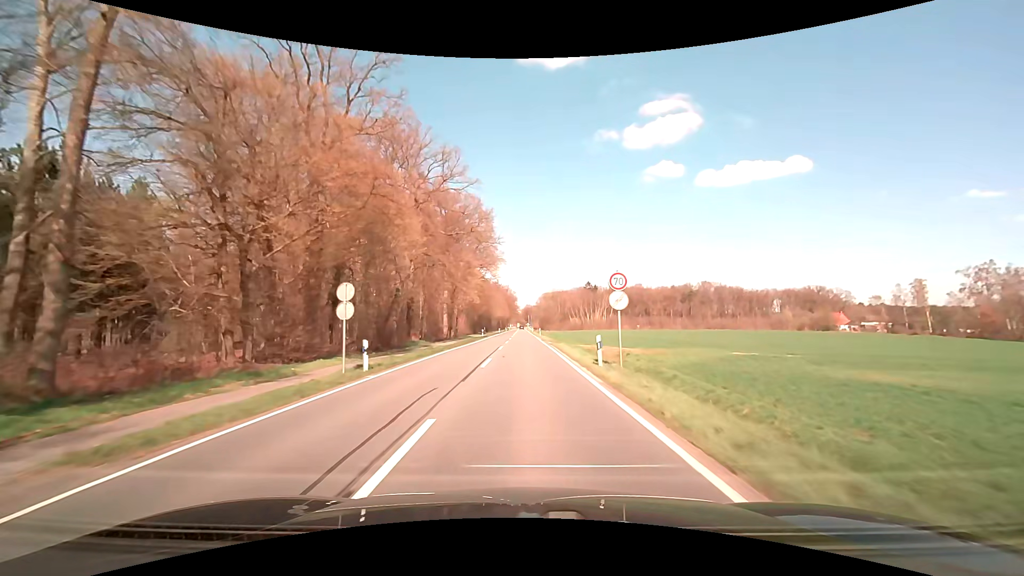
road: primary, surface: asphalt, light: Day
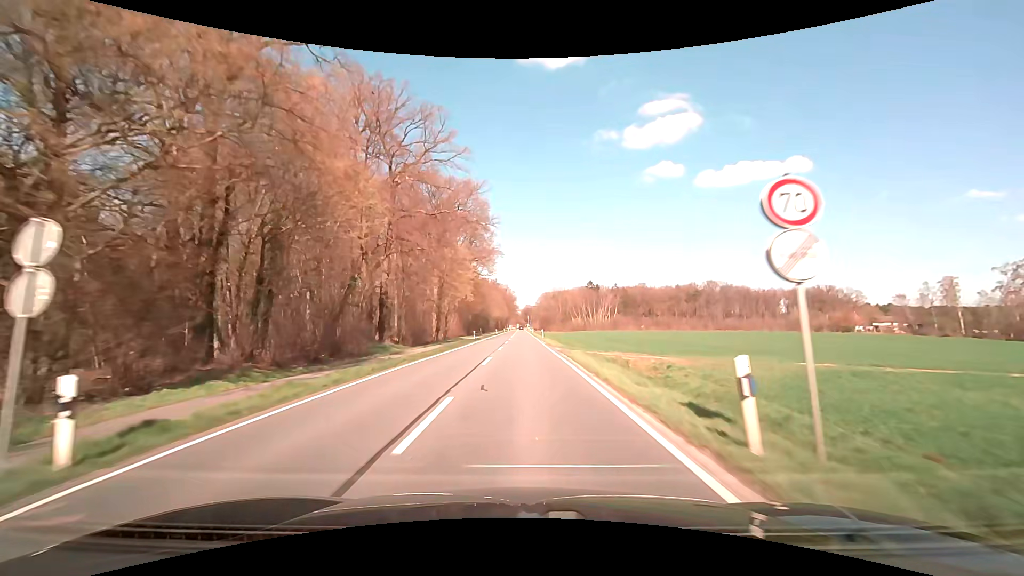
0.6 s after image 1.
(0.0, +10.7) m; 0°
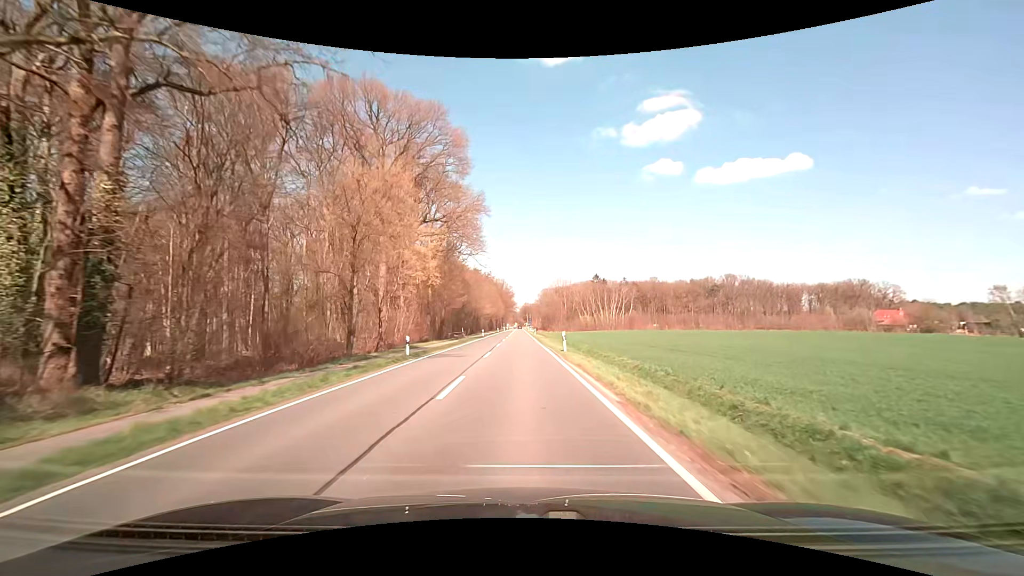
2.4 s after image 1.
(+0.1, +32.1) m; 0°
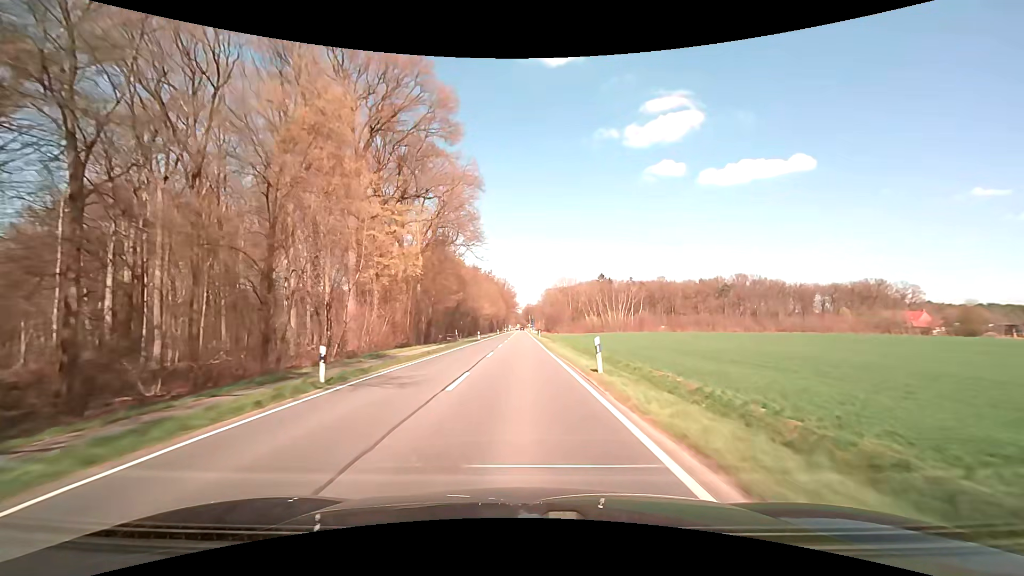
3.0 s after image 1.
(0.0, +10.7) m; 0°
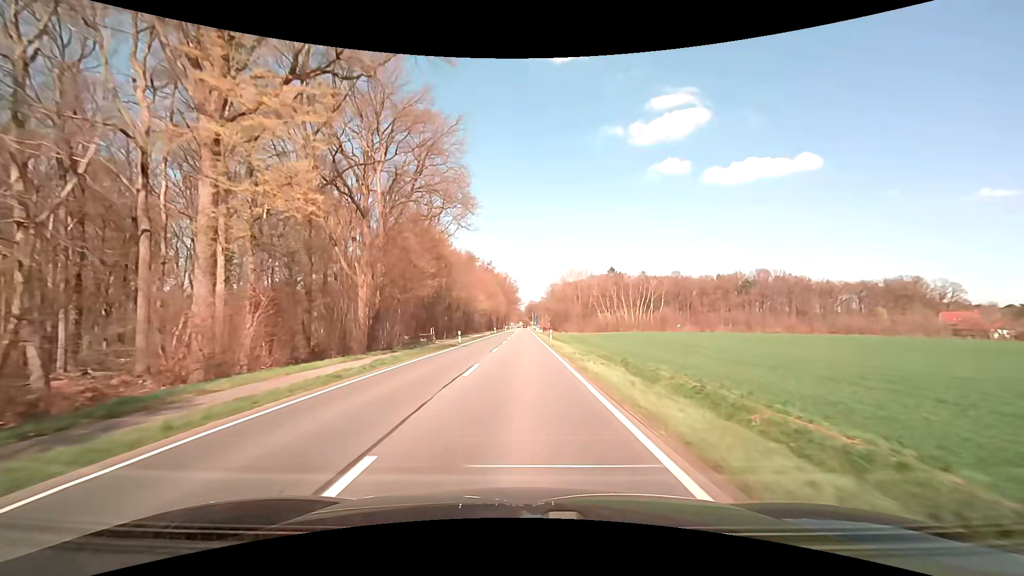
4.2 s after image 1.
(-0.1, +21.4) m; 0°
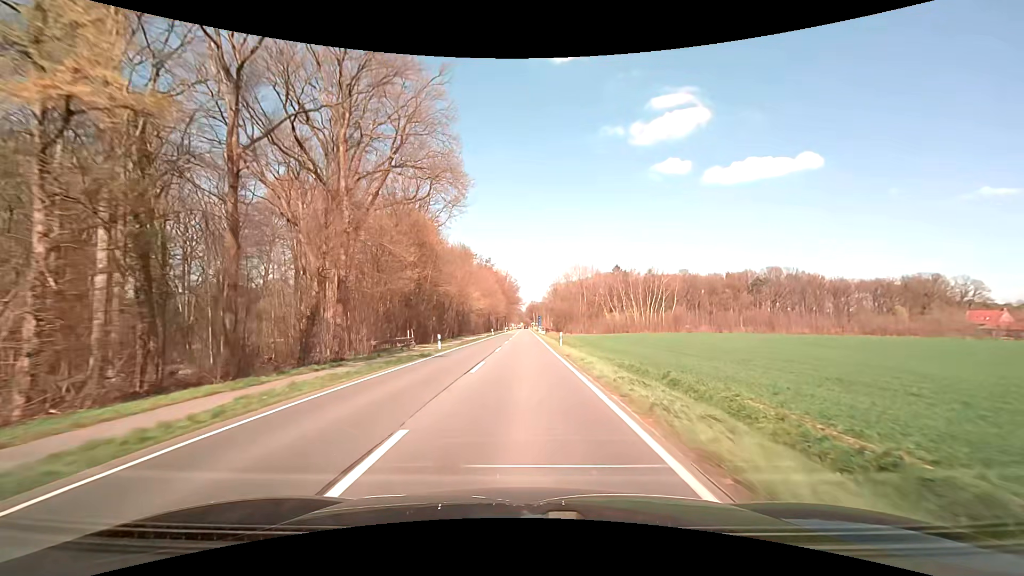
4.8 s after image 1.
(0.0, +10.7) m; 0°
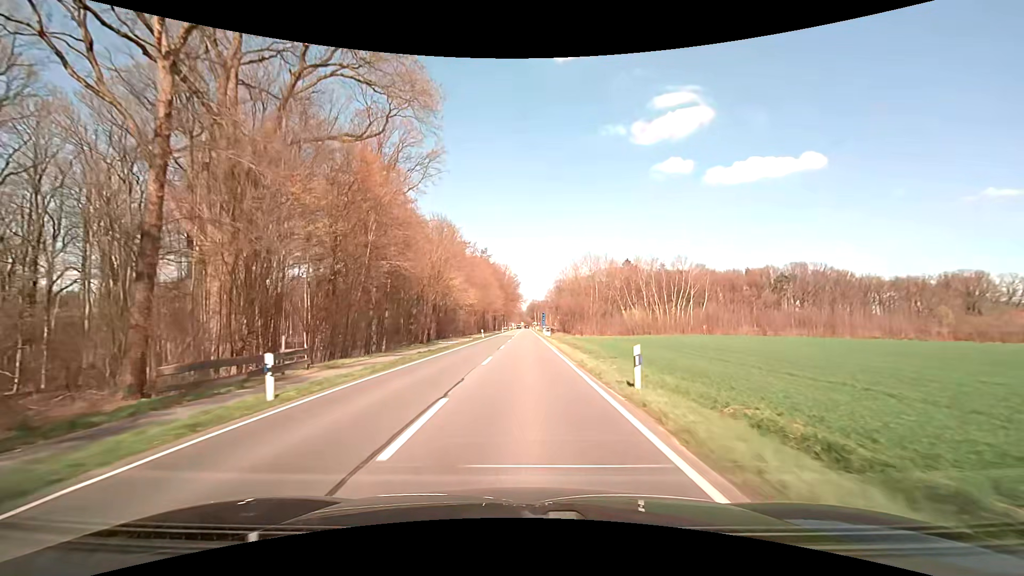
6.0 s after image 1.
(0.0, +21.4) m; 0°
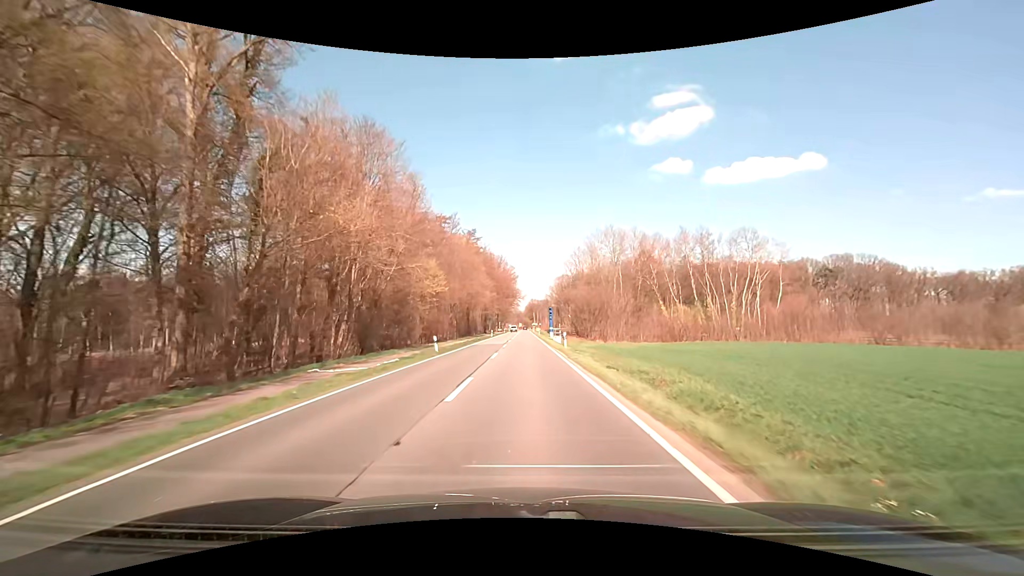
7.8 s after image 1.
(0.0, +32.2) m; 0°
(0, +10) (0, +20) (0, +30) (0, +40) (0, +50) (0, +60) (0, +70) (0, +80) (0, +90) (0, +100) m
